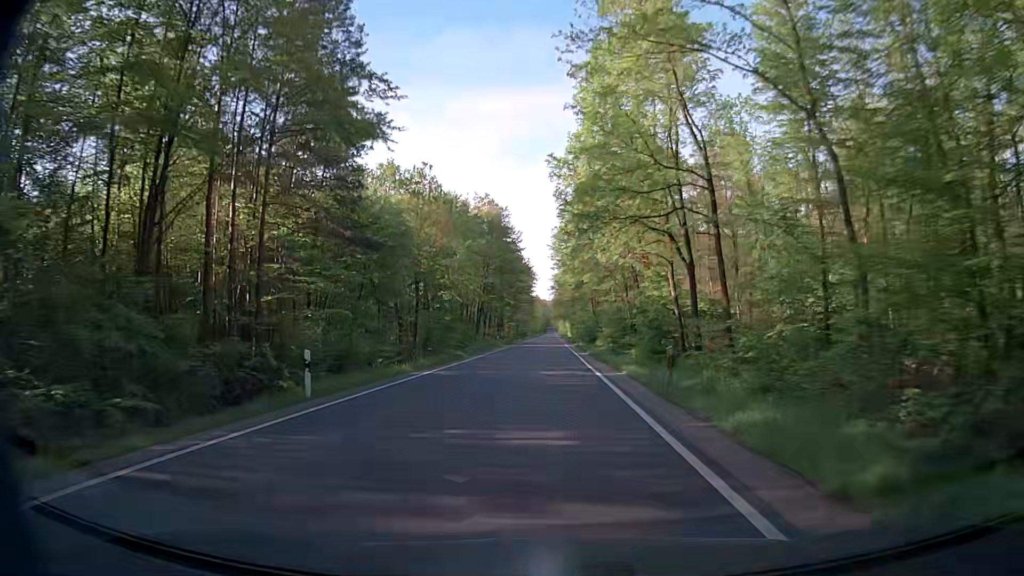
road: secondary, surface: asphalt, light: Day
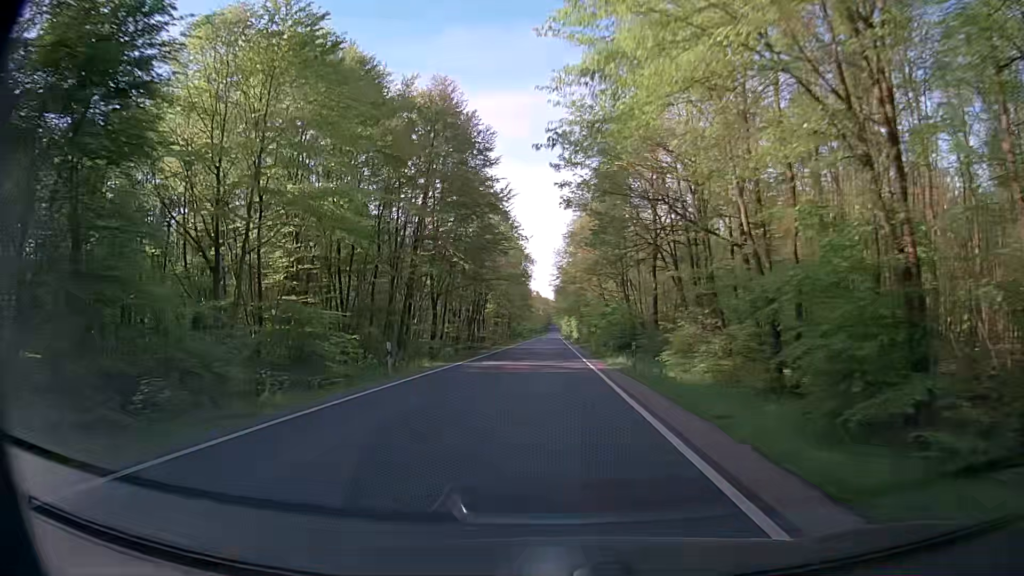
(0.0, +43.2) m; 0°
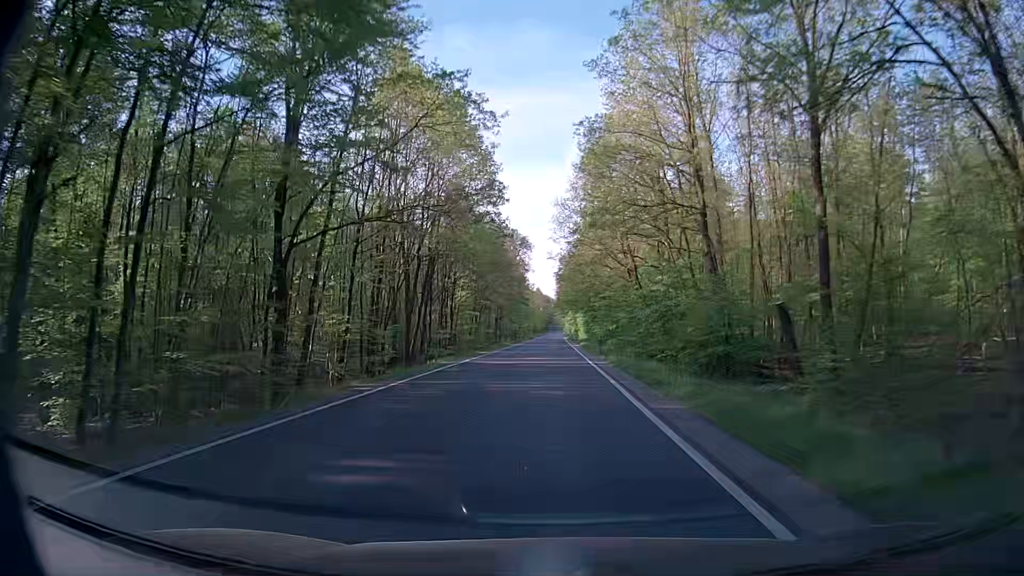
(-0.2, +32.3) m; 0°
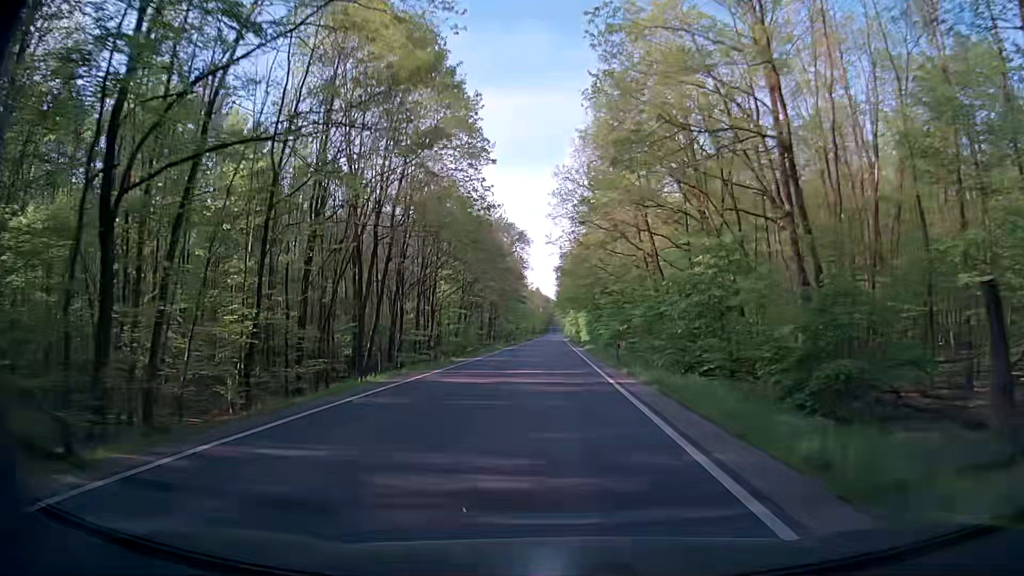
(-0.1, +10.8) m; 0°
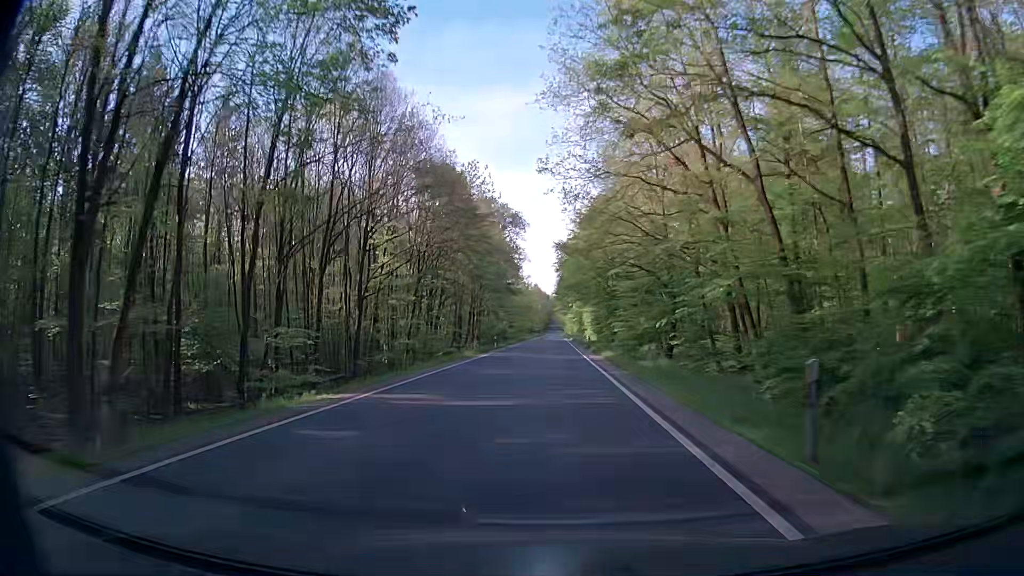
(-0.1, +21.5) m; 0°
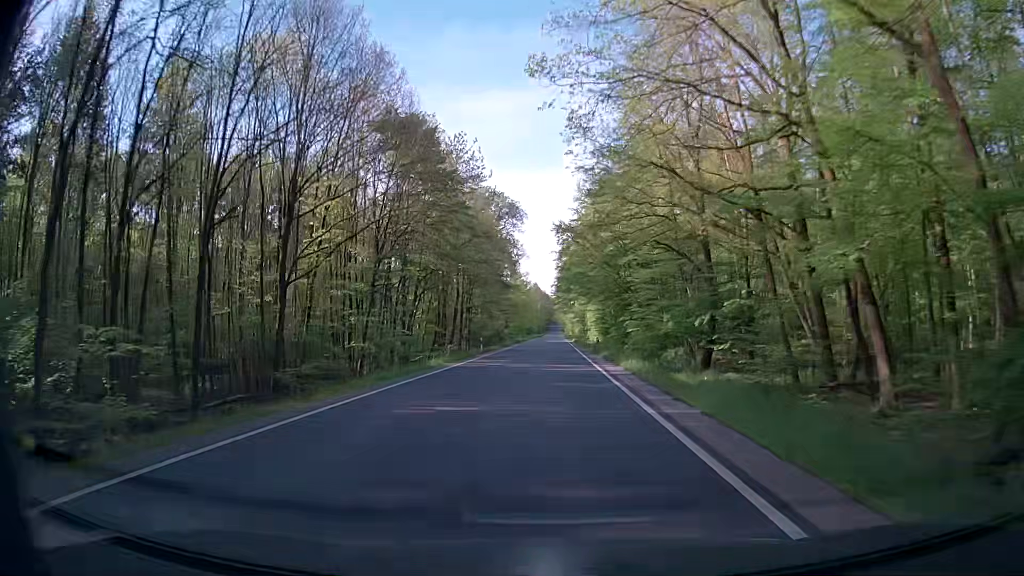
(0.0, +10.8) m; 0°
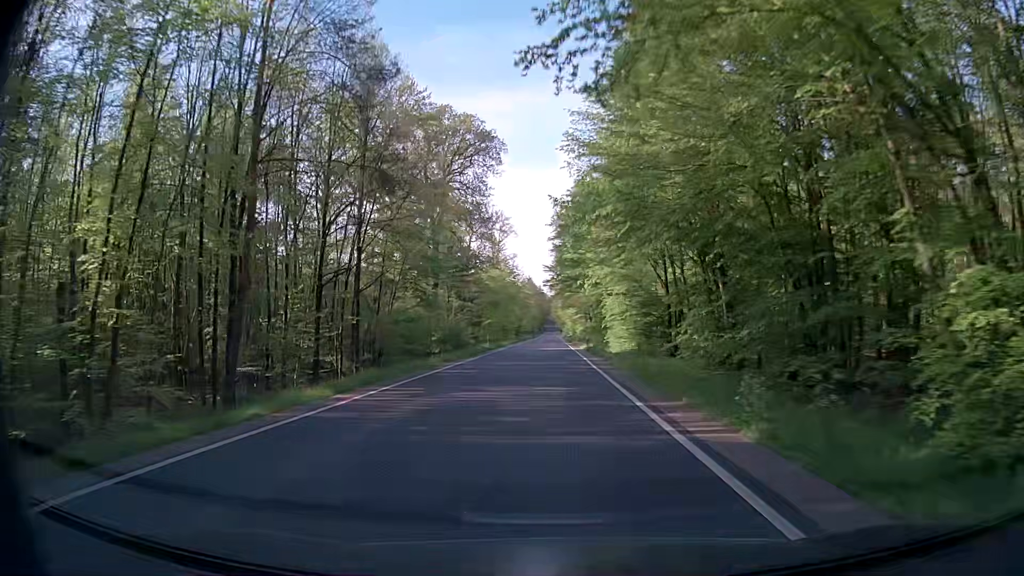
(-0.2, +43.0) m; 0°
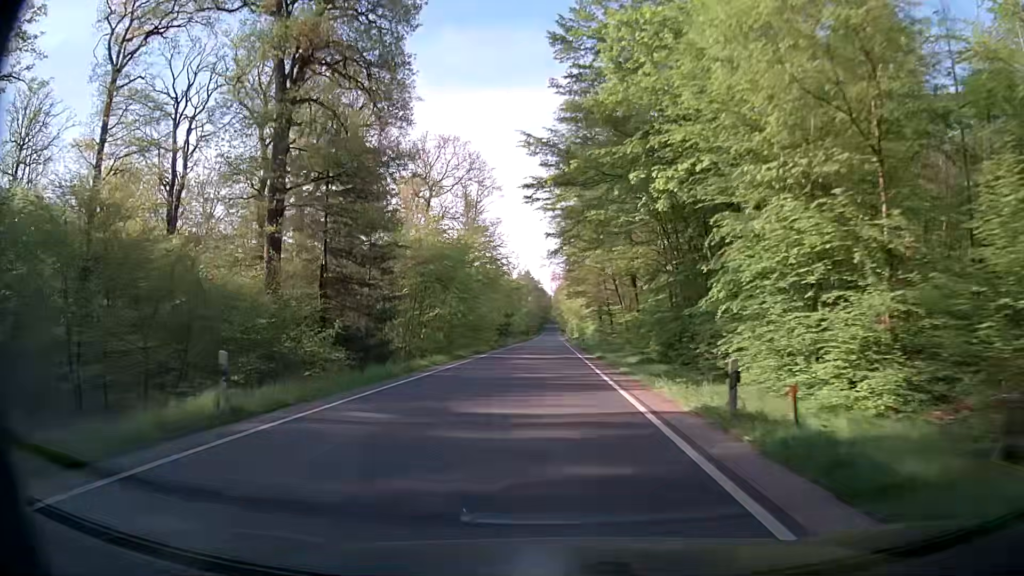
(-0.2, +42.9) m; -1°
(0, +10) (0, +20) (0, +30) (0, +40) (0, +50) (0, +60) (0, +70) (+1, +80) (+1, +90) (+1, +100) m
